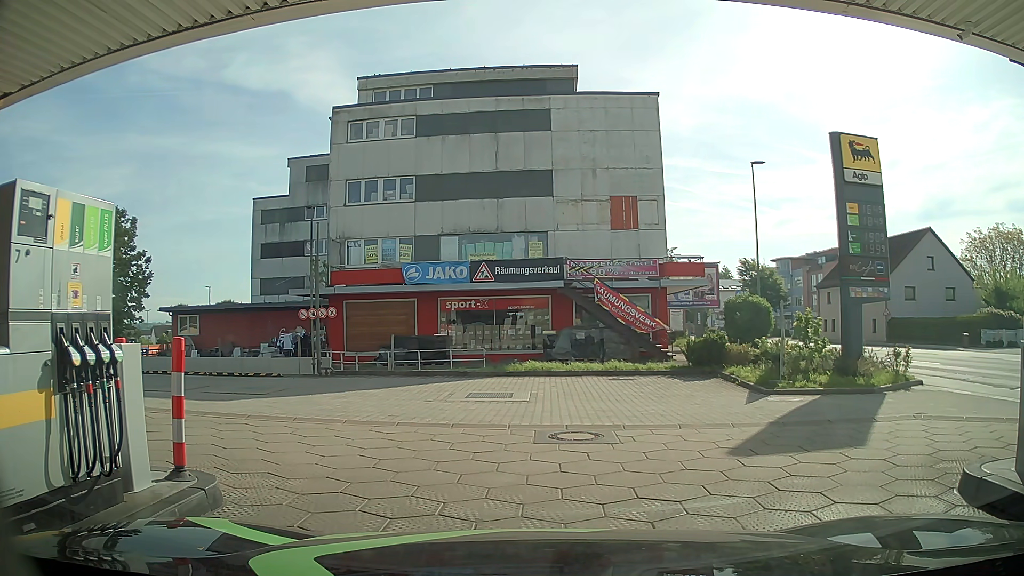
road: service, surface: paving_stones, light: Day
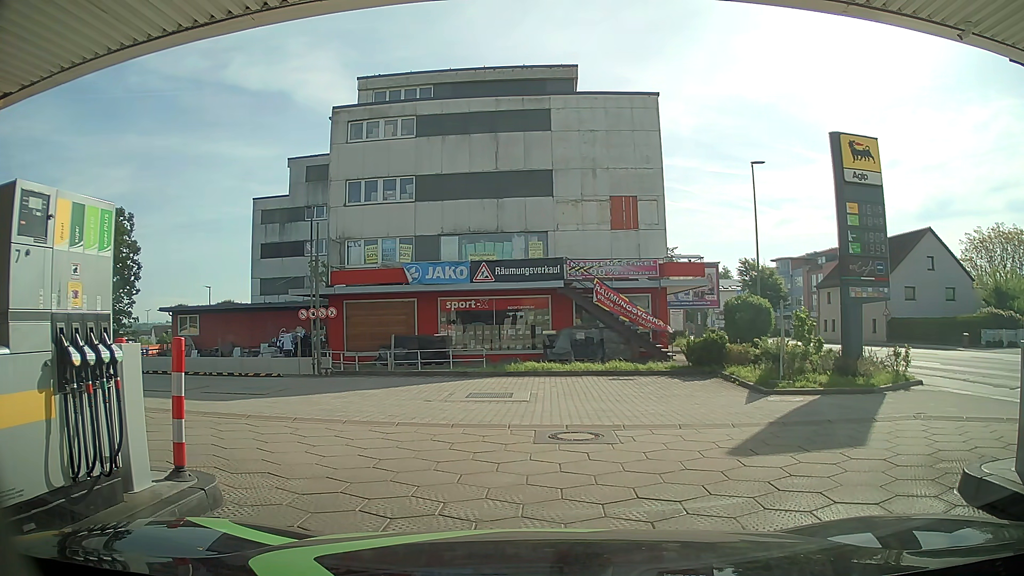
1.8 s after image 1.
(0.0, 0.0) m; 0°
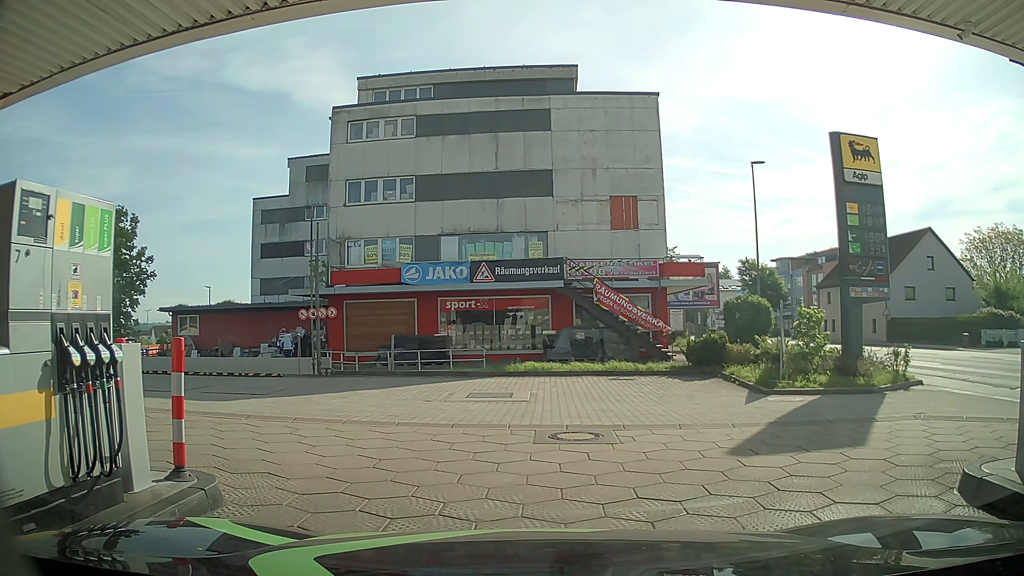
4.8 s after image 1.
(0.0, 0.0) m; 0°
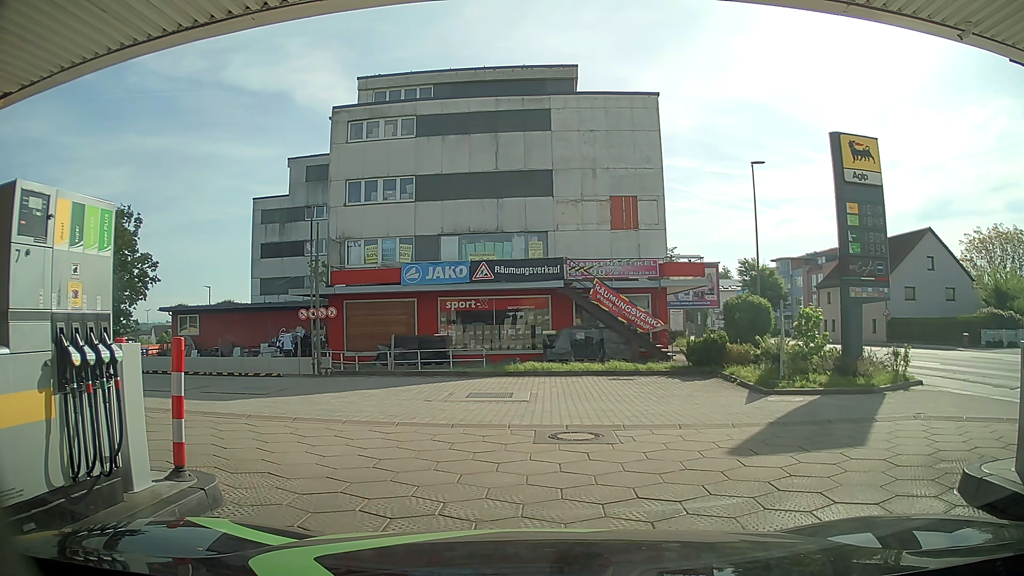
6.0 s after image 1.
(0.0, 0.0) m; 0°
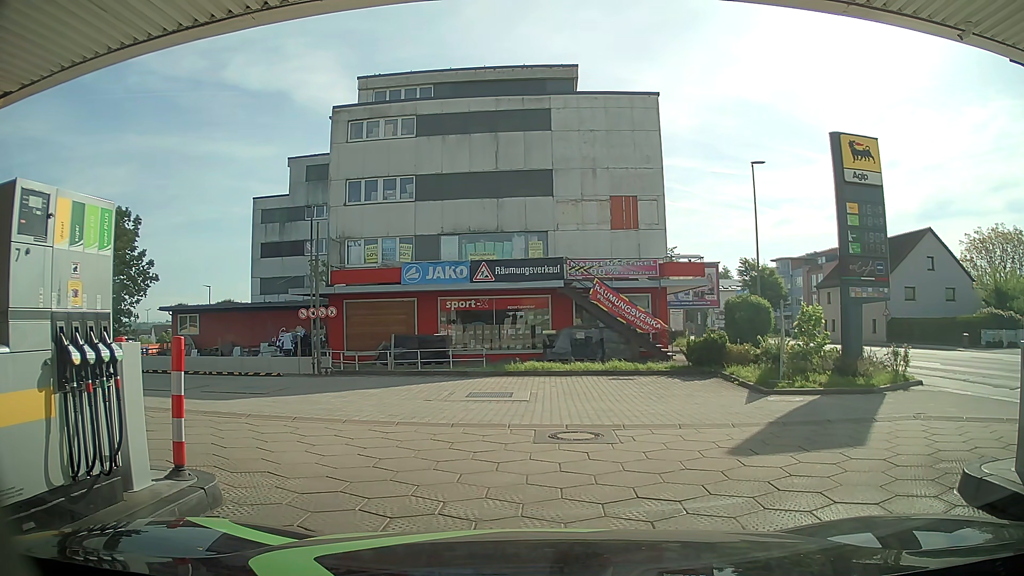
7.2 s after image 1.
(0.0, 0.0) m; 0°
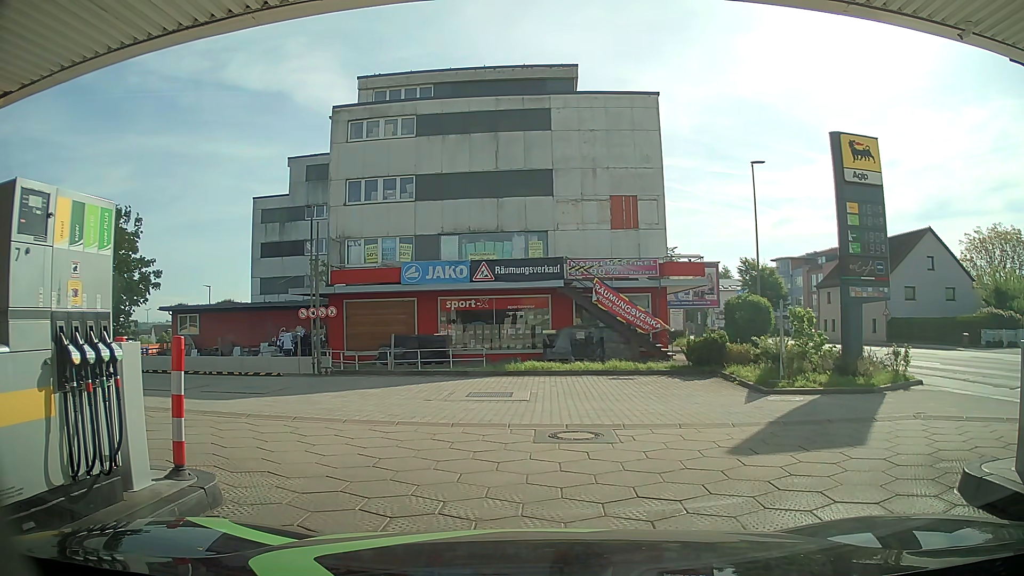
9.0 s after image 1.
(0.0, 0.0) m; 0°
